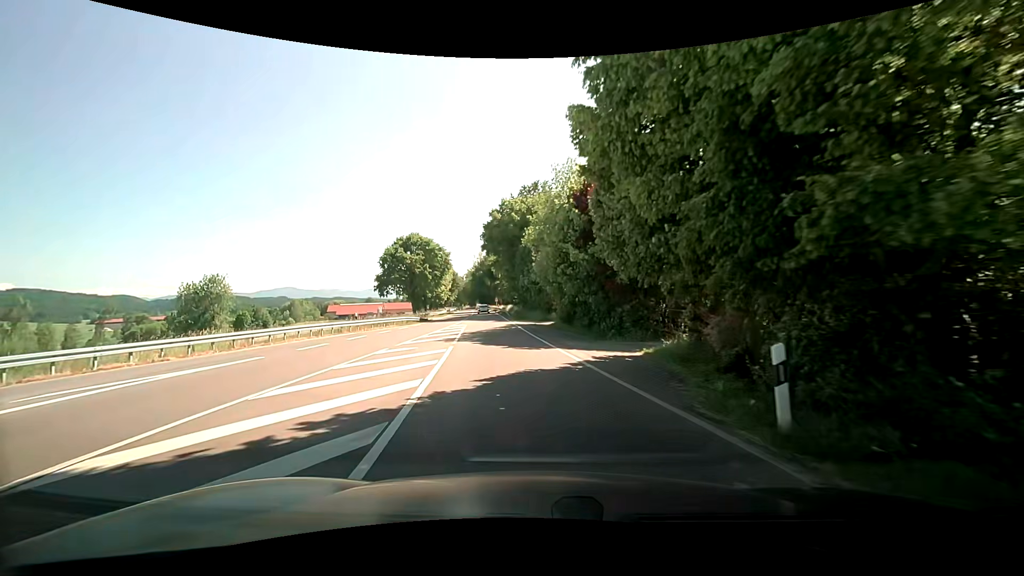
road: primary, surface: asphalt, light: Day
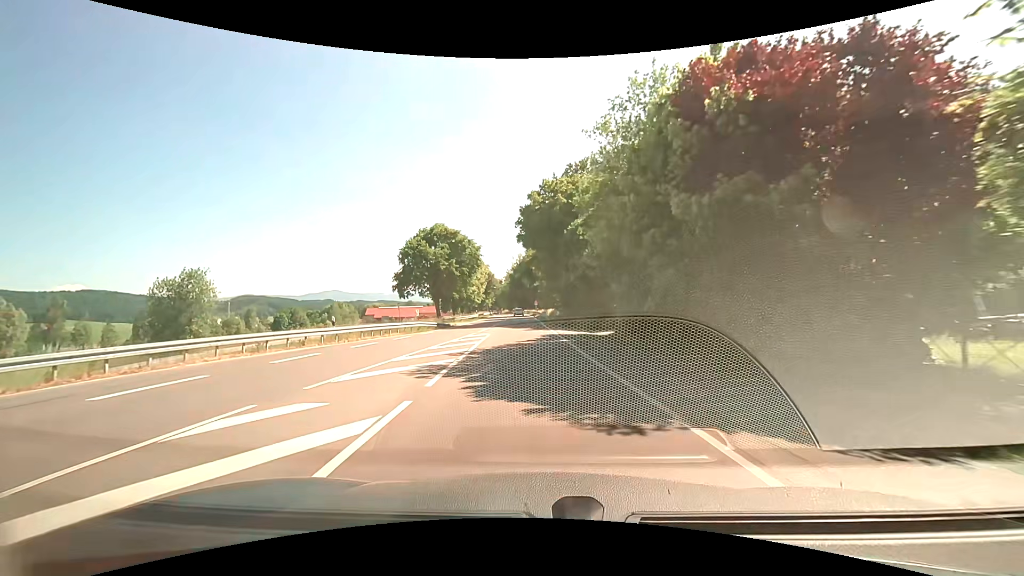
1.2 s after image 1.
(-0.6, +11.6) m; -5°
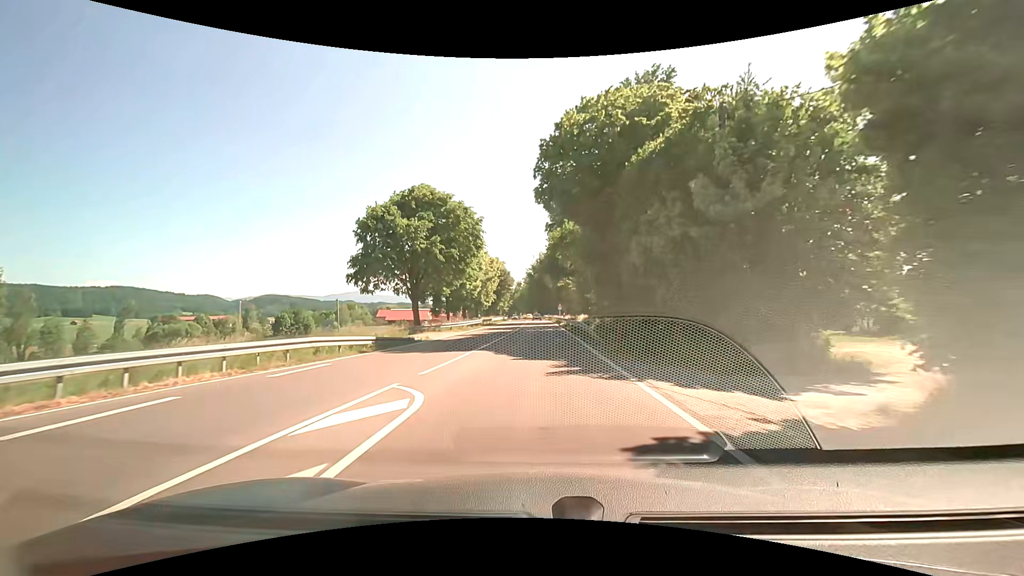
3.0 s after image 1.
(-1.3, +21.3) m; -4°
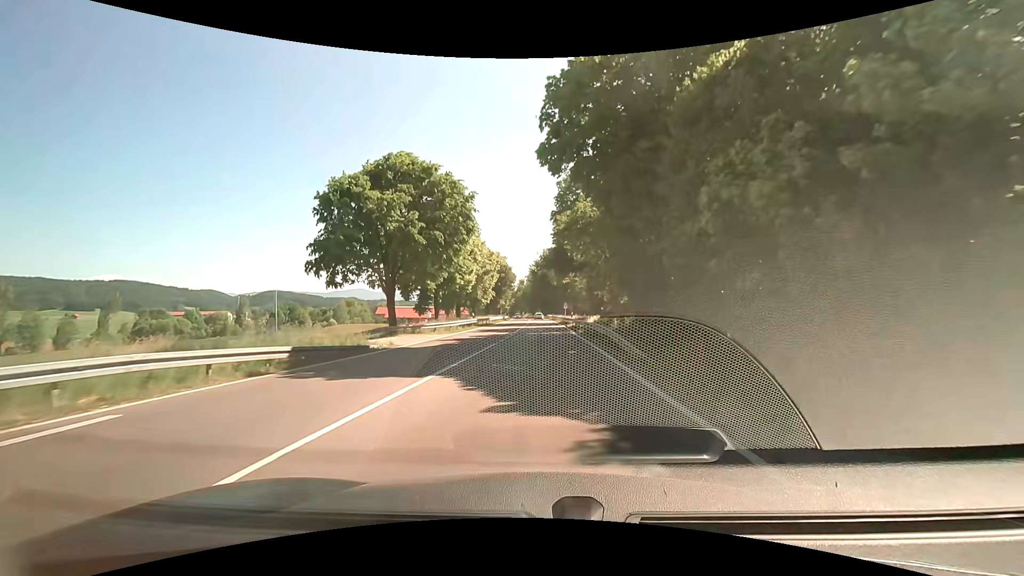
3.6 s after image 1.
(-0.1, +7.9) m; -1°
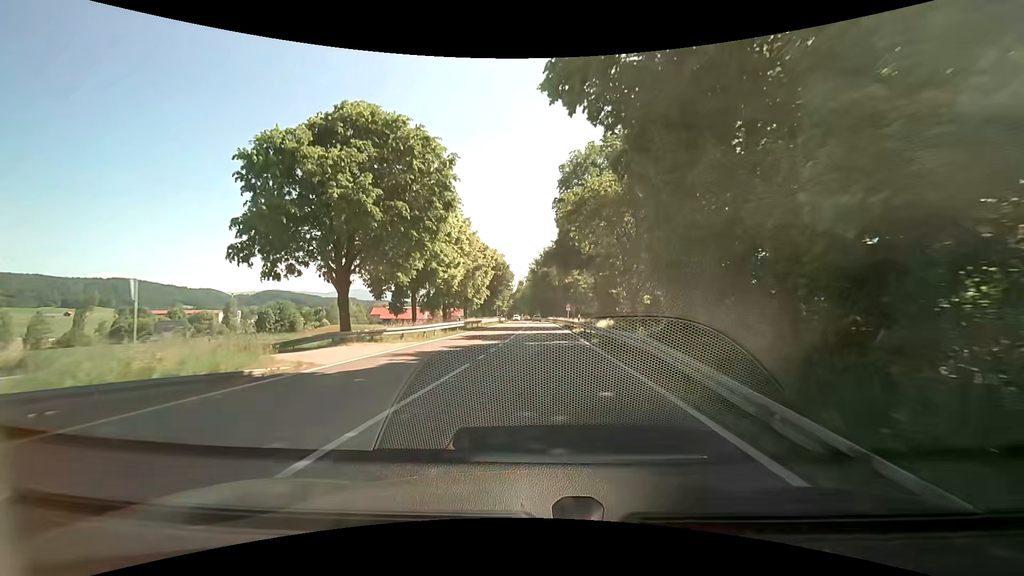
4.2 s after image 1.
(0.0, +8.3) m; 0°
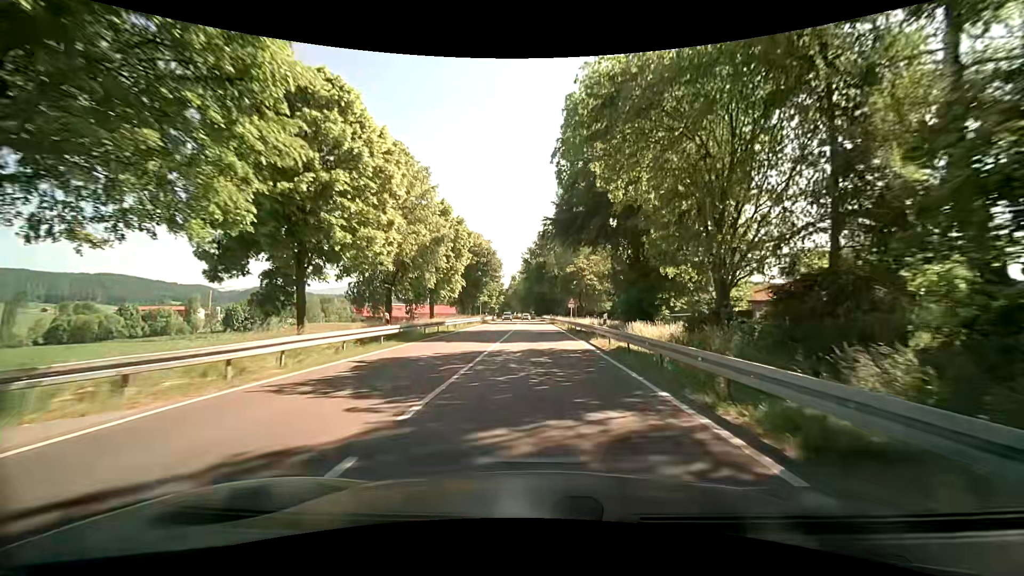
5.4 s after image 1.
(0.0, +17.6) m; 0°
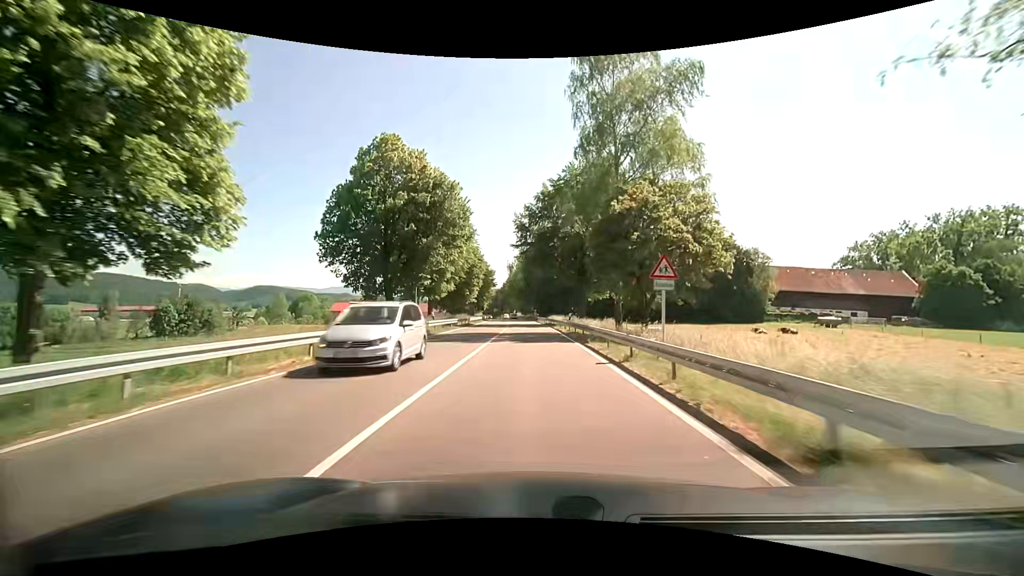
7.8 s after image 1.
(+0.3, +38.2) m; +1°
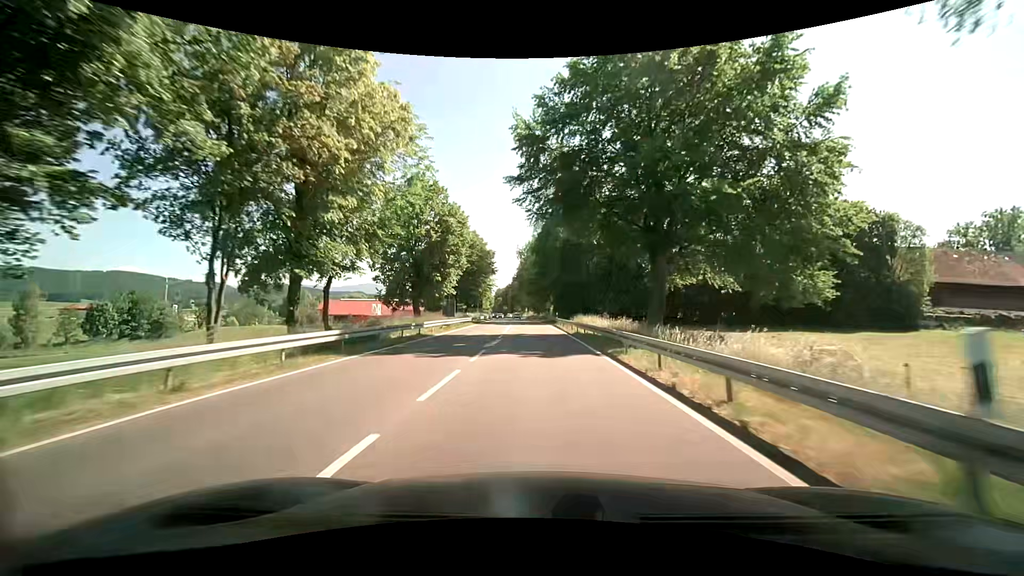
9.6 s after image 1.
(-1.0, +30.3) m; -3°
(0, +10) (0, +20) (0, +30) (-1, +40) (-1, +50) (-2, +60) (-2, +70) (-2, +80) (-3, +90) (-3, +100) m
